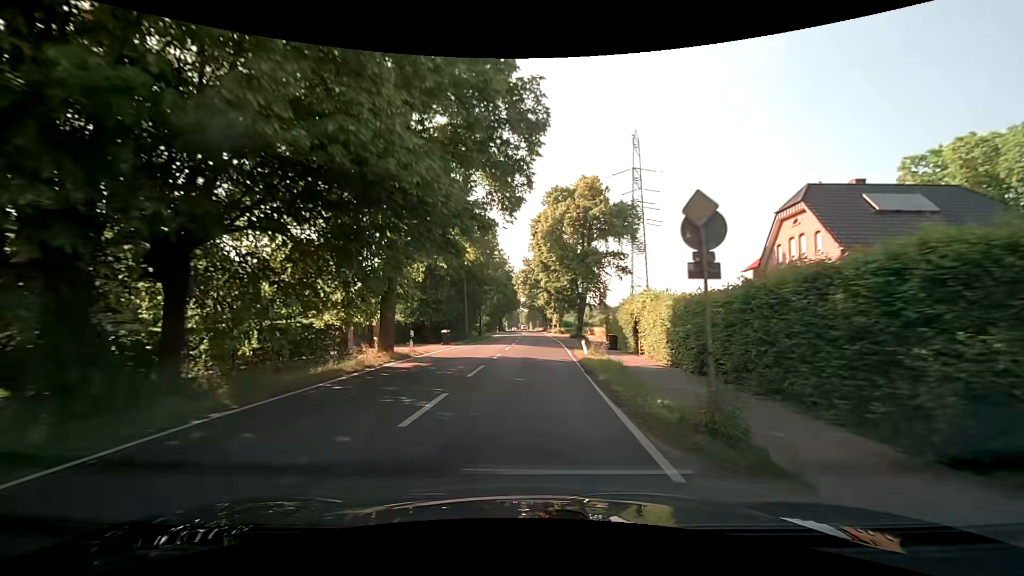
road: secondary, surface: asphalt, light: Day
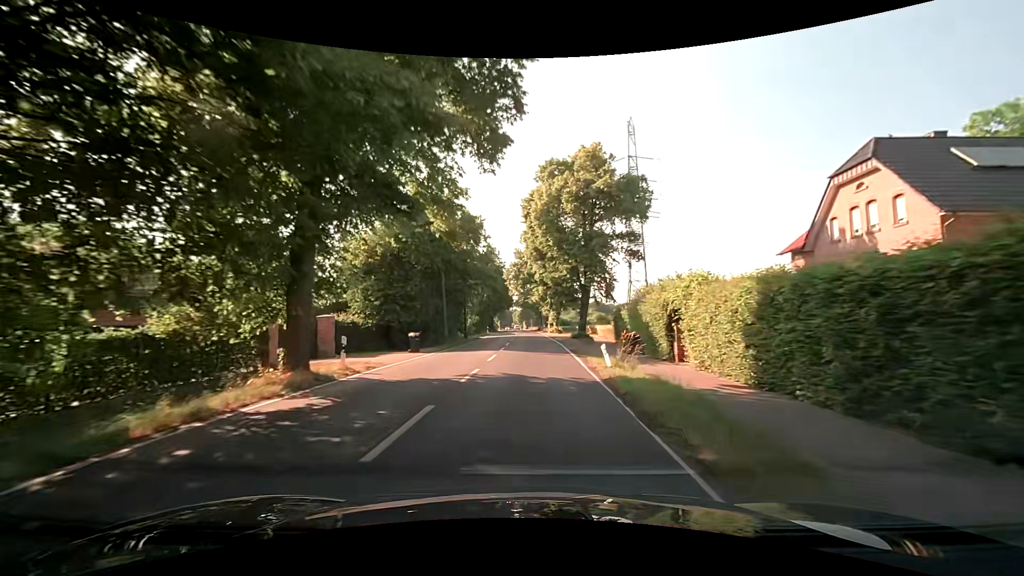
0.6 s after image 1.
(+0.1, +7.8) m; +2°
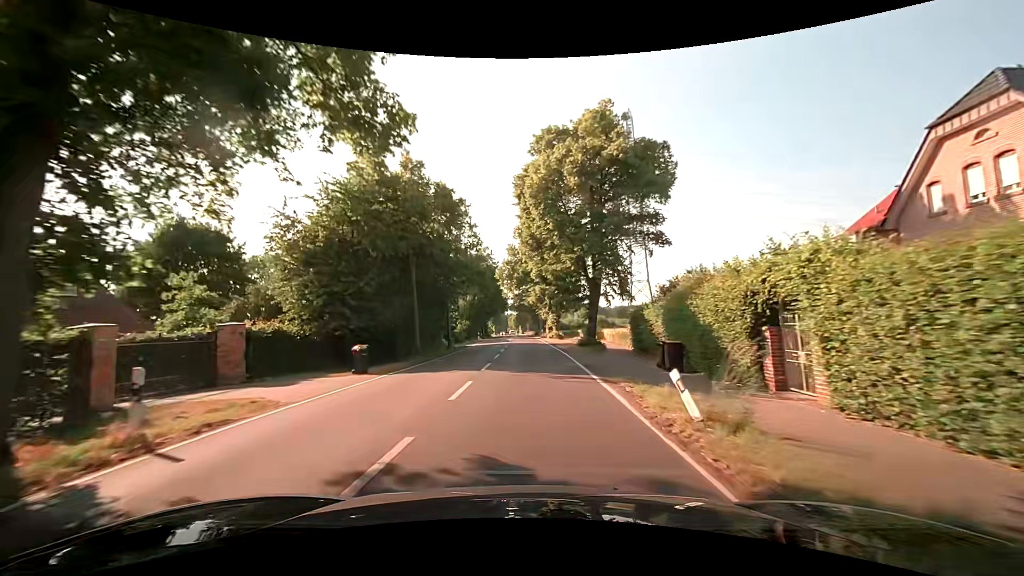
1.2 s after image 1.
(-0.1, +7.8) m; -1°
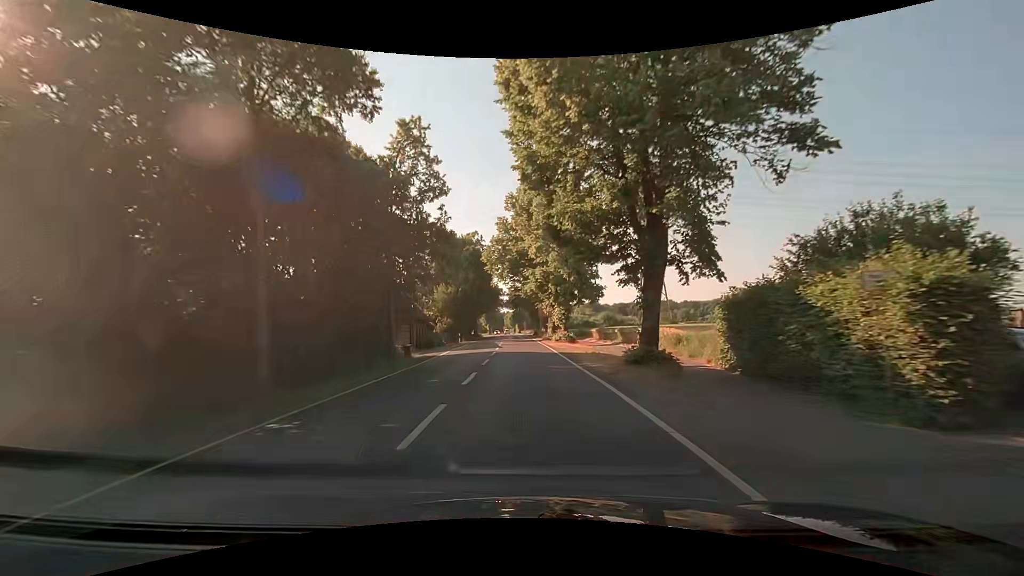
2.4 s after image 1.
(+0.1, +15.5) m; 0°
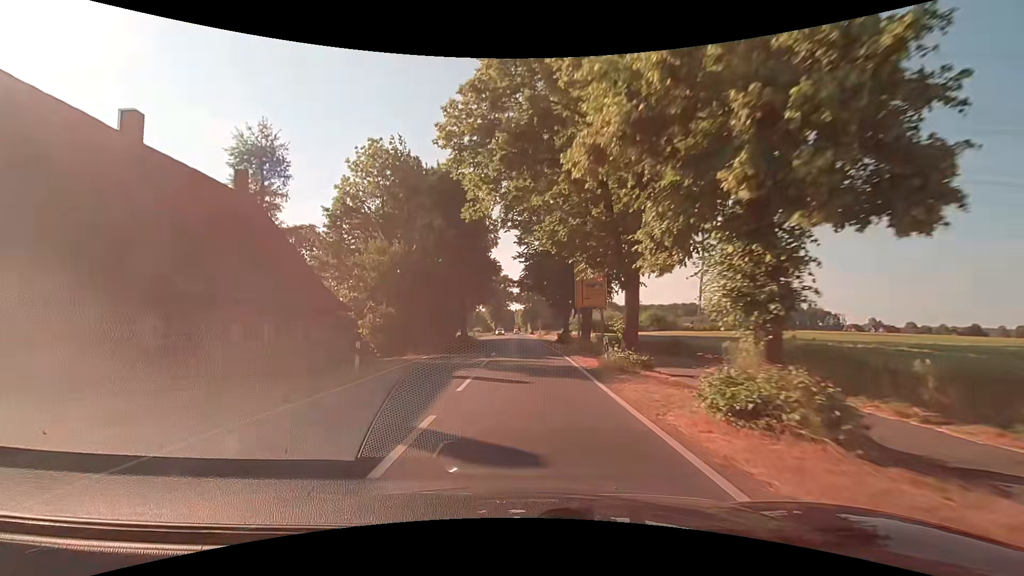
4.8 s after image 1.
(-0.2, +31.0) m; -2°
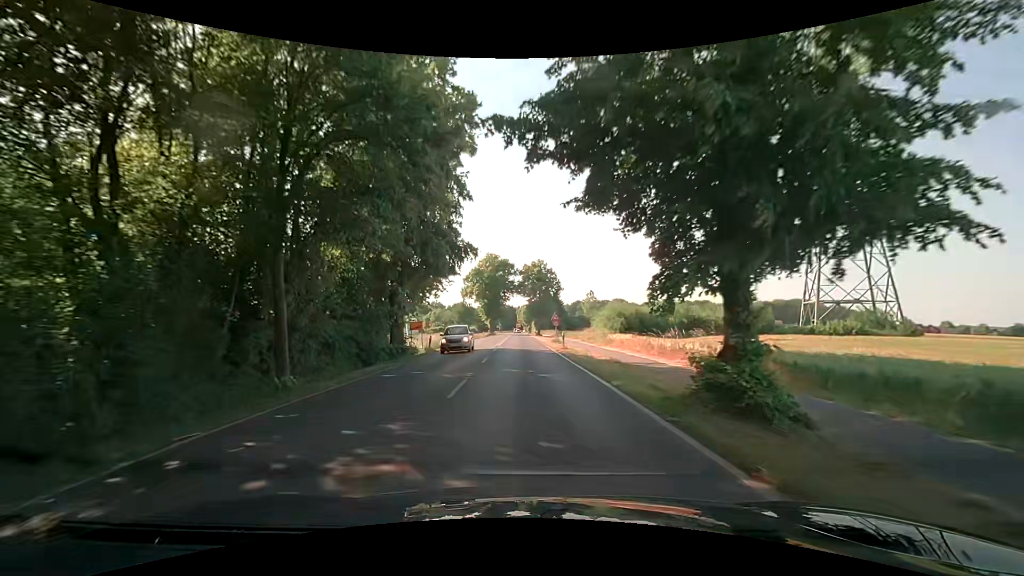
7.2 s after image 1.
(-0.2, +31.1) m; 0°
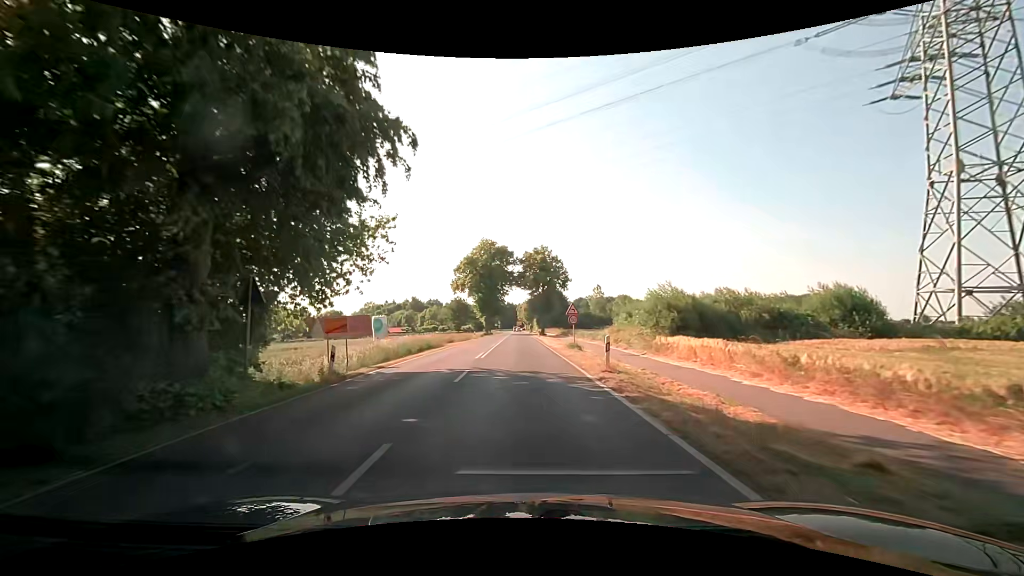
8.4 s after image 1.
(+0.1, +15.6) m; 0°
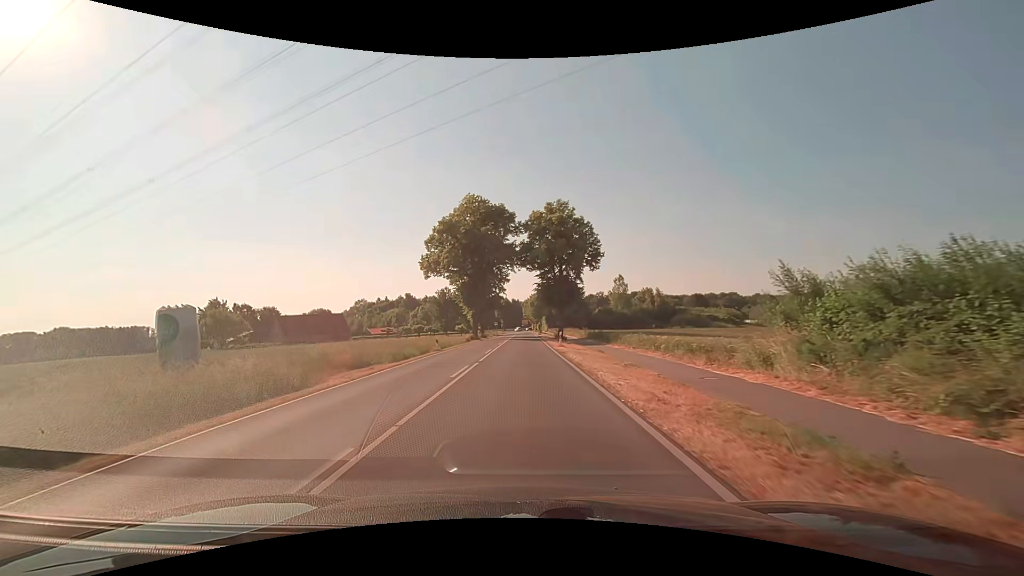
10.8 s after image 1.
(-0.1, +31.3) m; -1°
(0, +10) (0, +20) (0, +30) (0, +40) (0, +50) (0, +60) (0, +70) (0, +80) (0, +90) (0, +100) m
